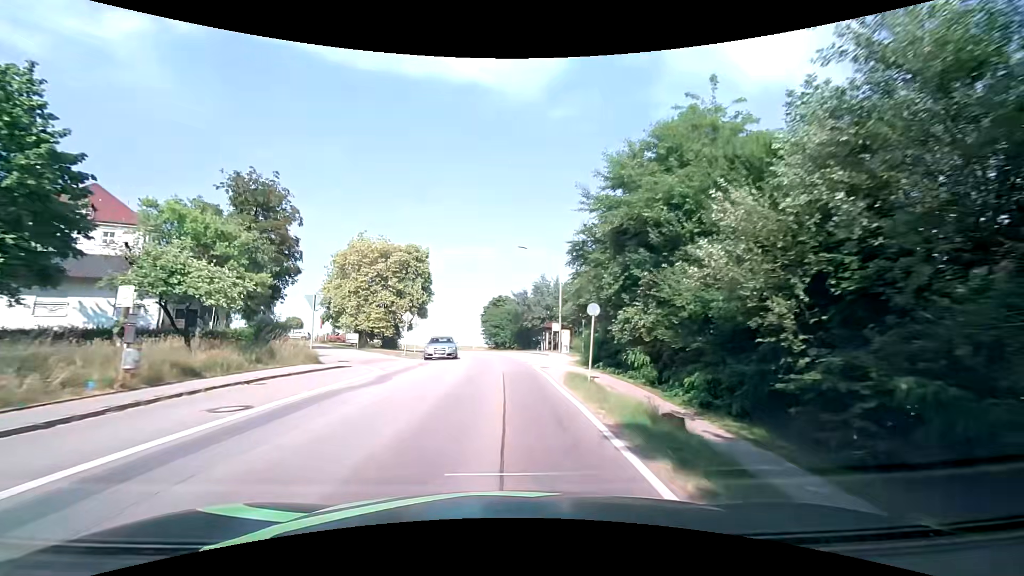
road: secondary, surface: asphalt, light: Day
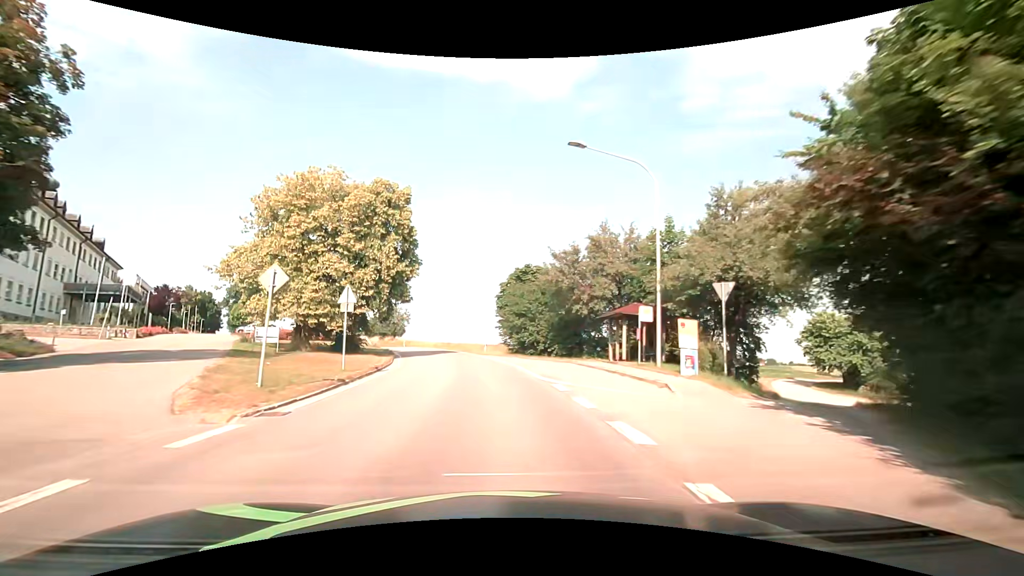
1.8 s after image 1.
(-0.3, +23.4) m; -2°
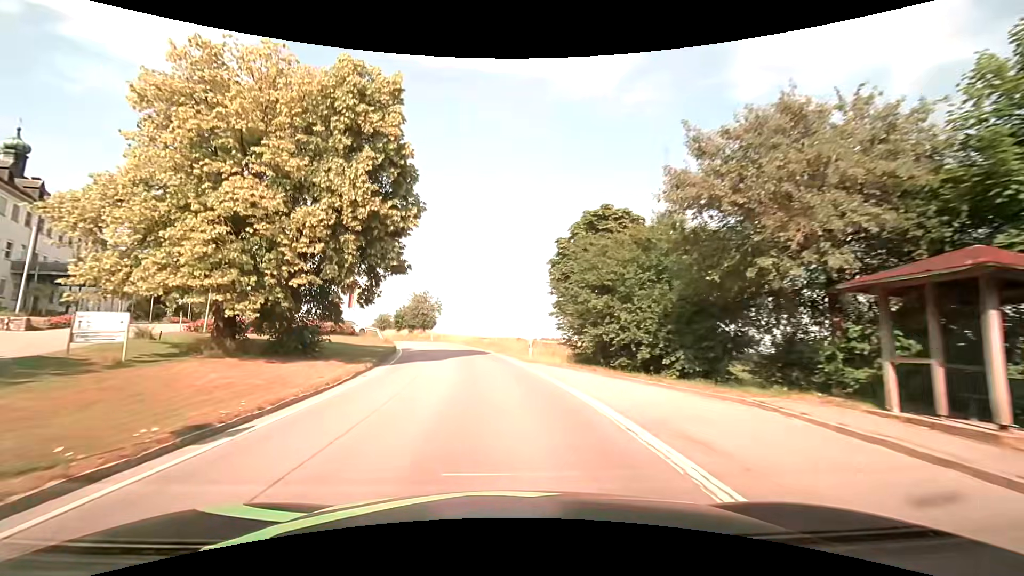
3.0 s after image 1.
(-0.8, +15.6) m; -5°
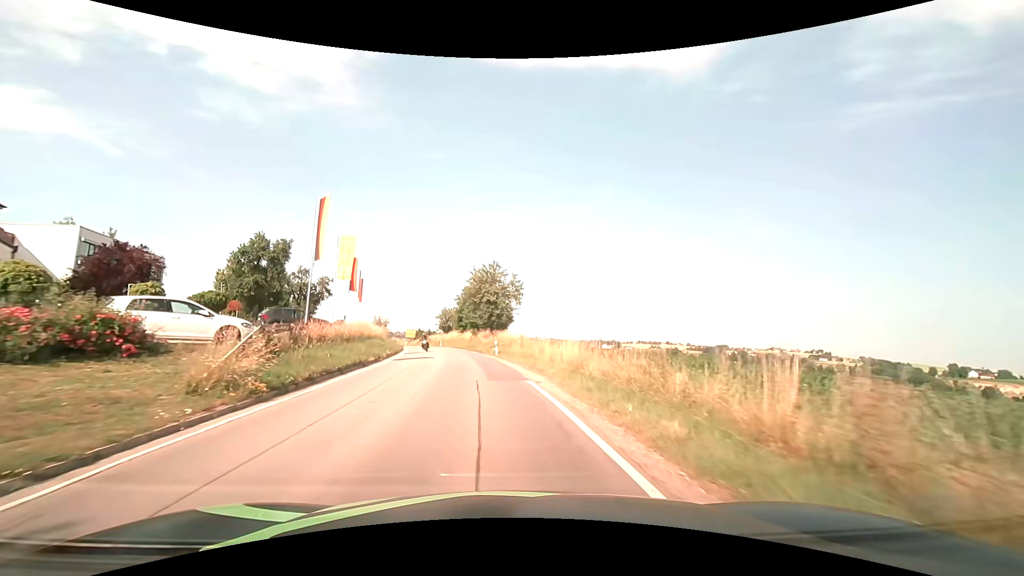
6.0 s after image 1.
(-3.3, +39.2) m; -10°
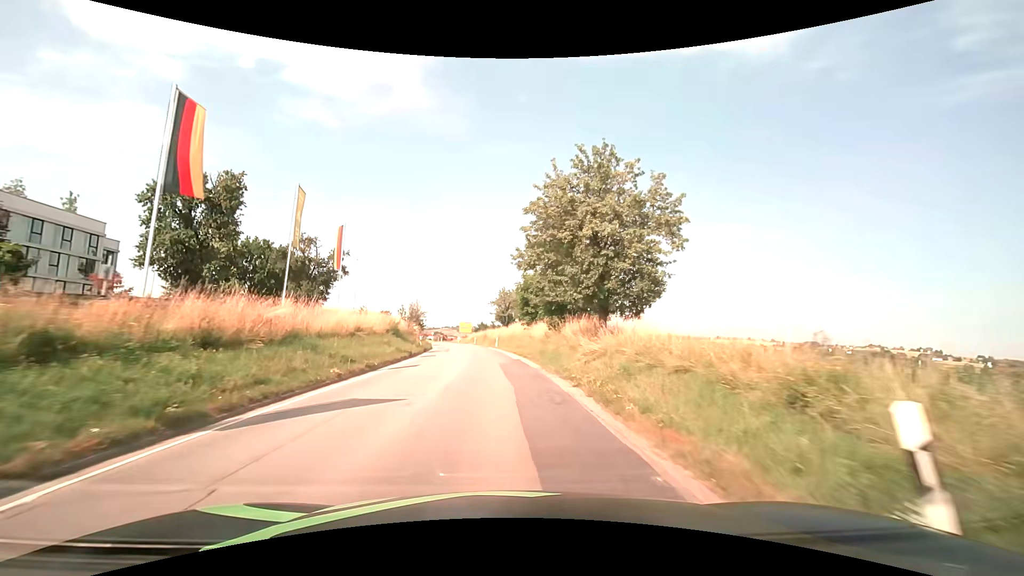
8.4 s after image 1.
(-2.5, +31.2) m; -8°
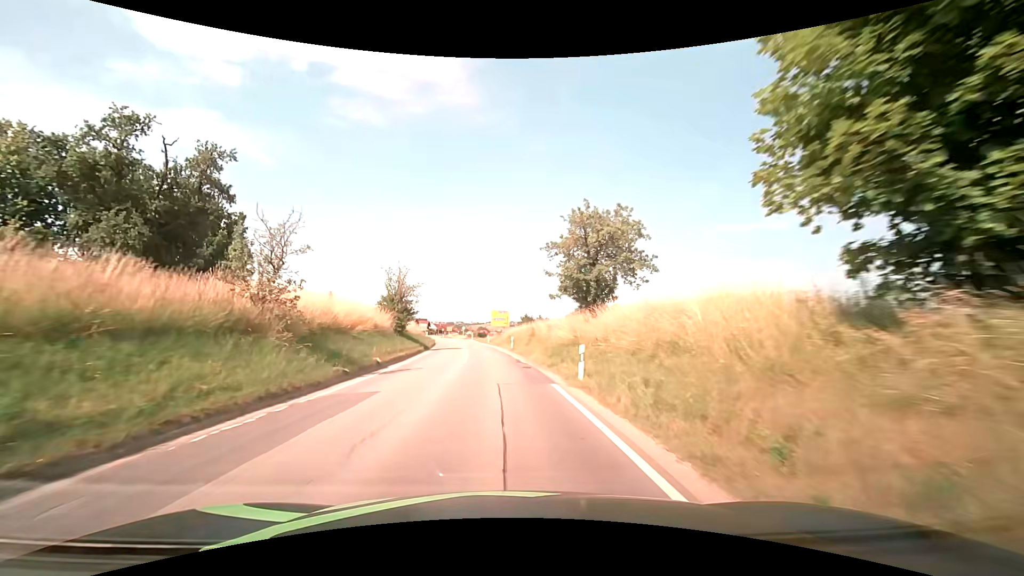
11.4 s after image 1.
(-1.9, +39.4) m; -5°
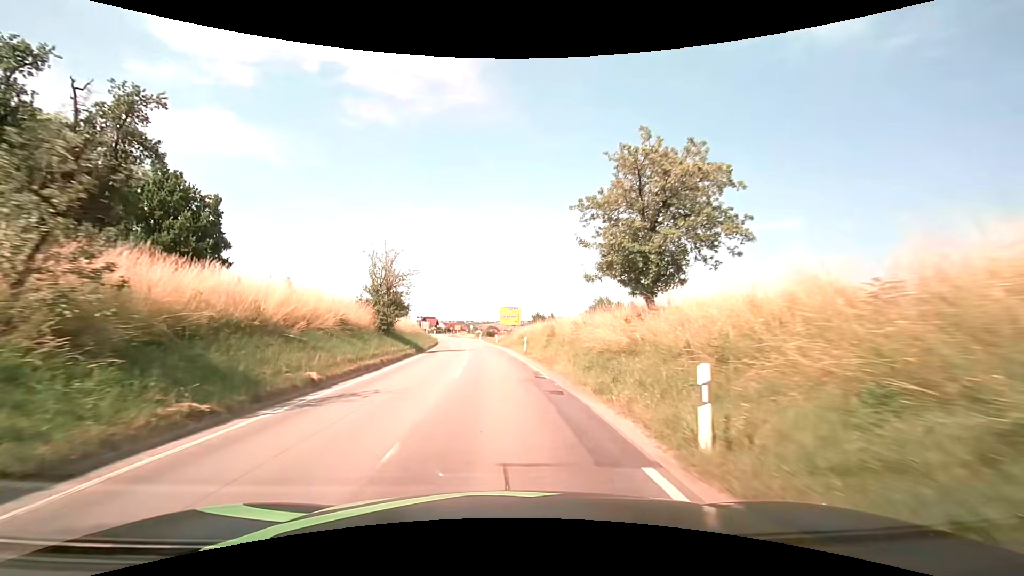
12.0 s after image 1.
(-0.1, +7.9) m; -1°
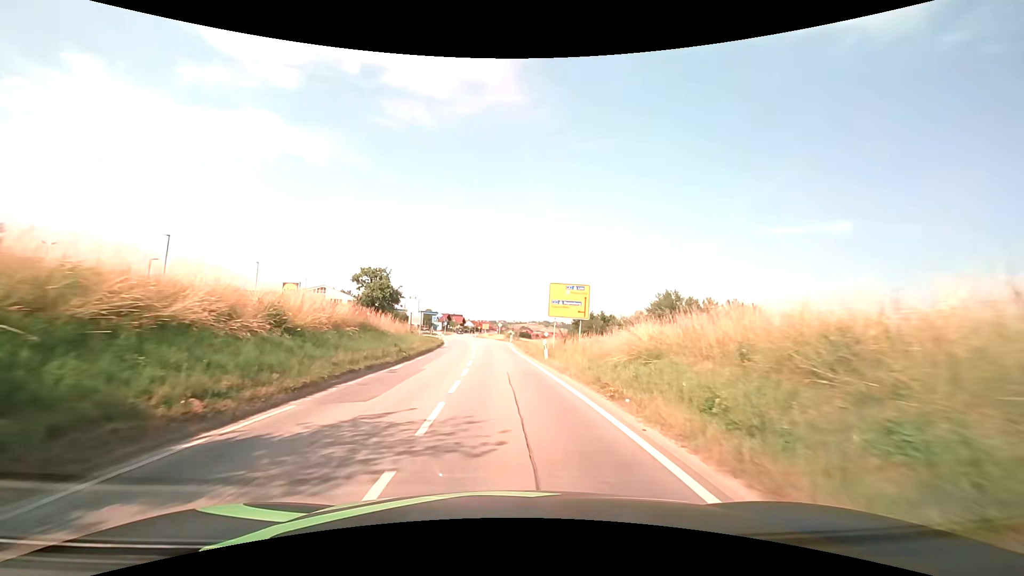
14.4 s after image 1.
(-1.3, +31.5) m; -4°
(0, +10) (0, +20) (0, +30) (-1, +40) (-1, +50) (-1, +60) (-2, +70) (-2, +80) (-3, +90) (-4, +100) m
